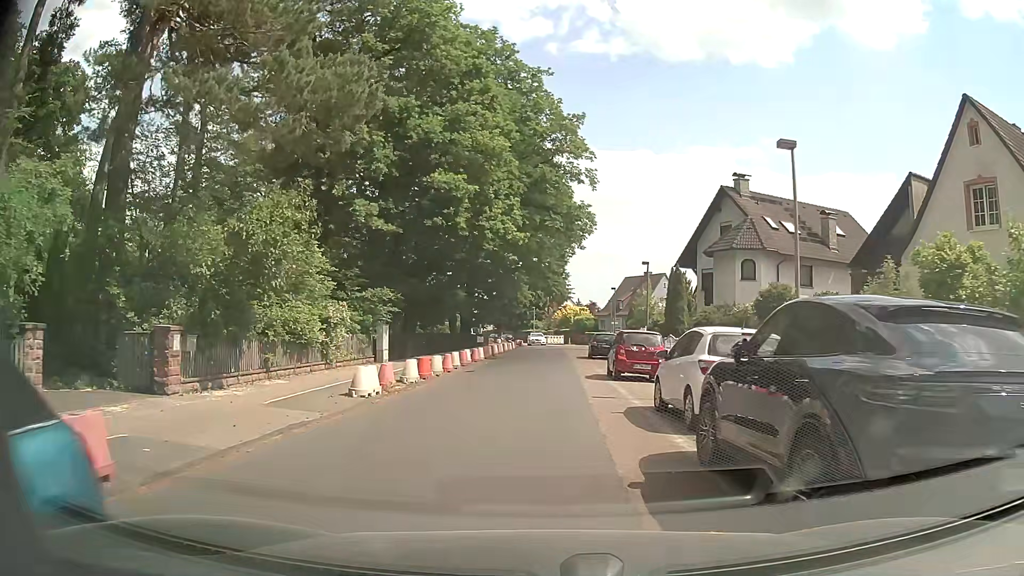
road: residential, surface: asphalt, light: Day
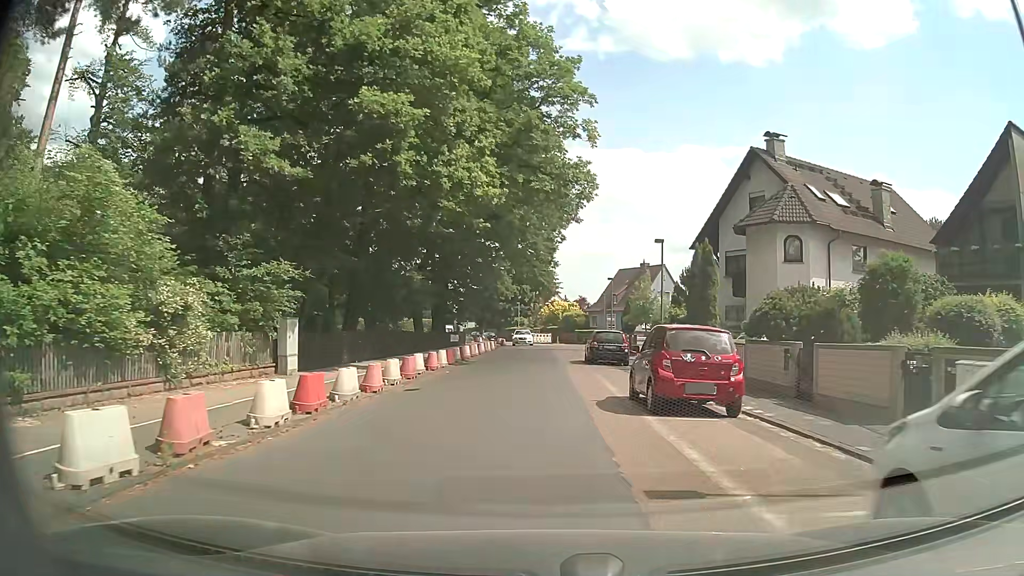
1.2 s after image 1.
(0.0, +9.0) m; 0°
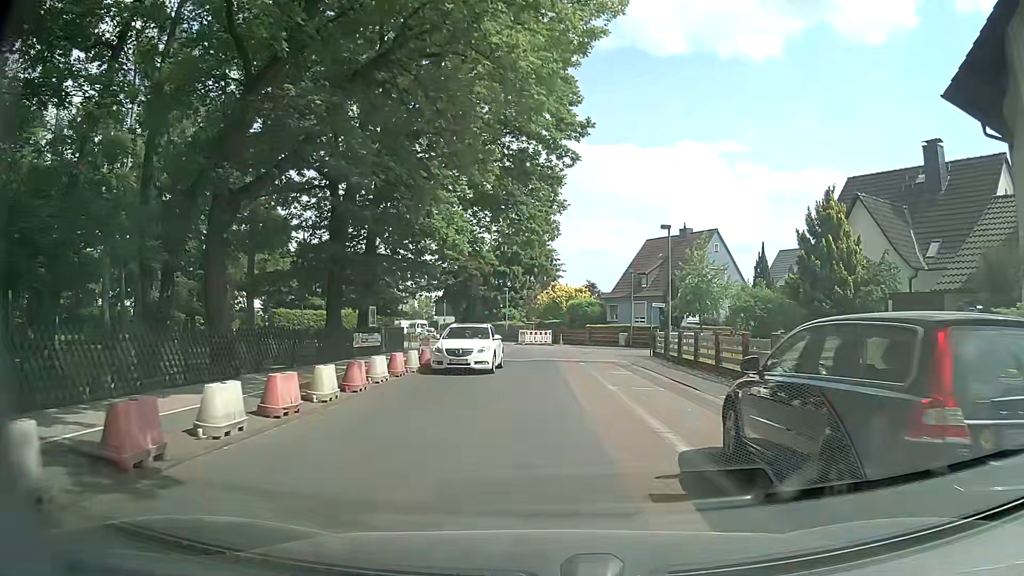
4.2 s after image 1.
(+0.3, +25.5) m; +1°
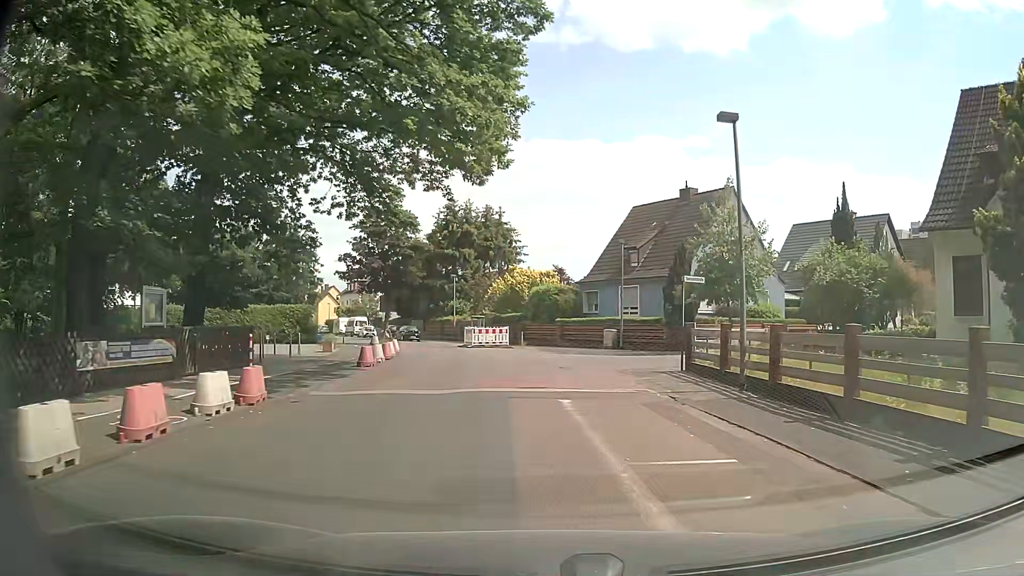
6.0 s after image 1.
(+0.5, +14.6) m; +4°
